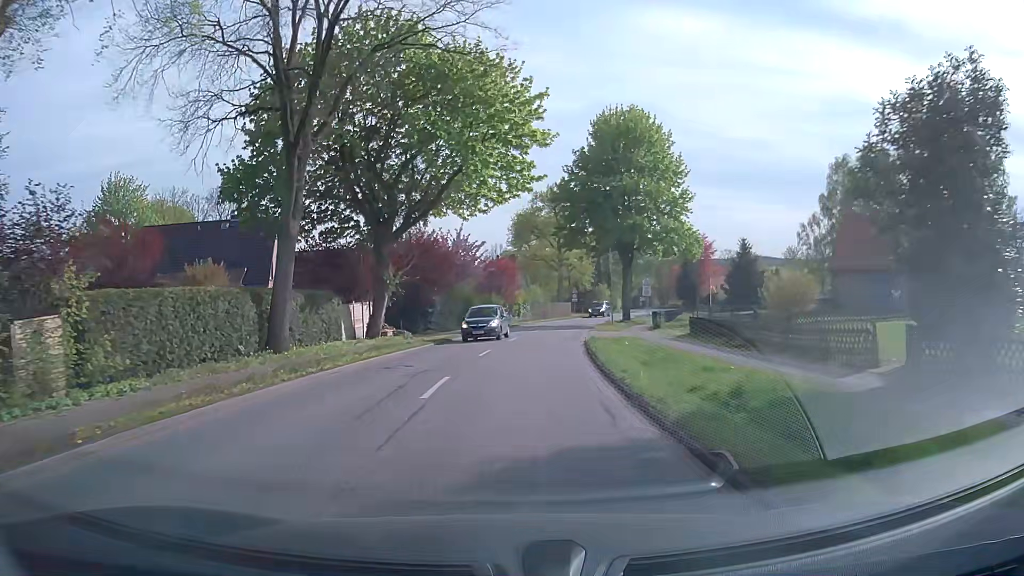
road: secondary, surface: asphalt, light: Day
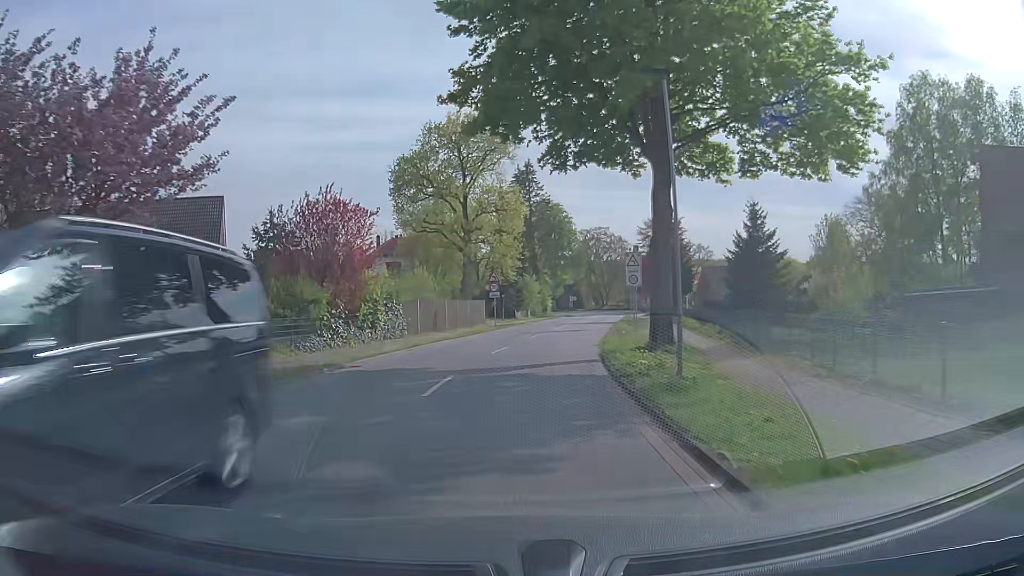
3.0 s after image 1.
(+2.6, +36.7) m; +8°
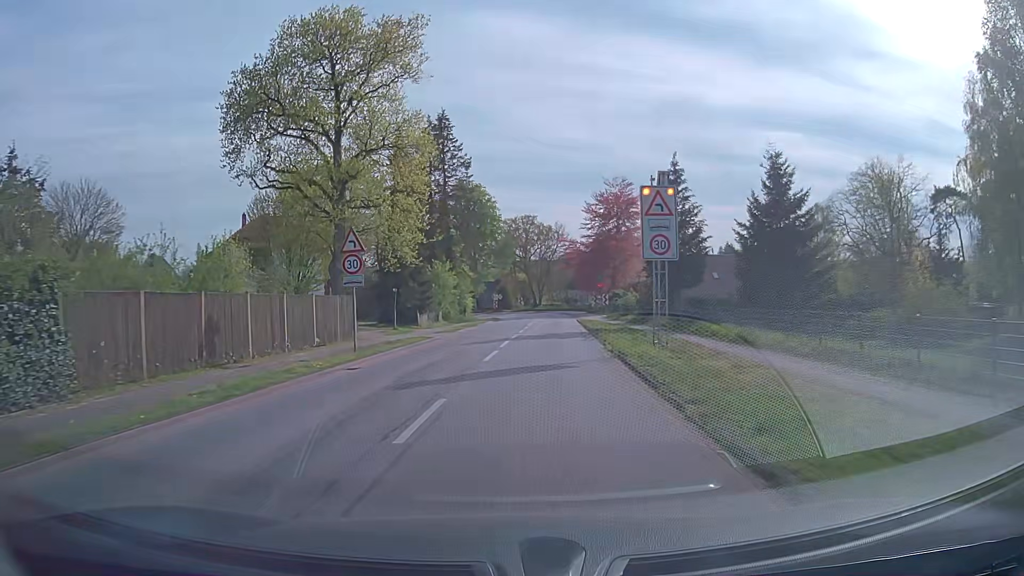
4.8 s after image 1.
(+1.2, +22.3) m; +7°
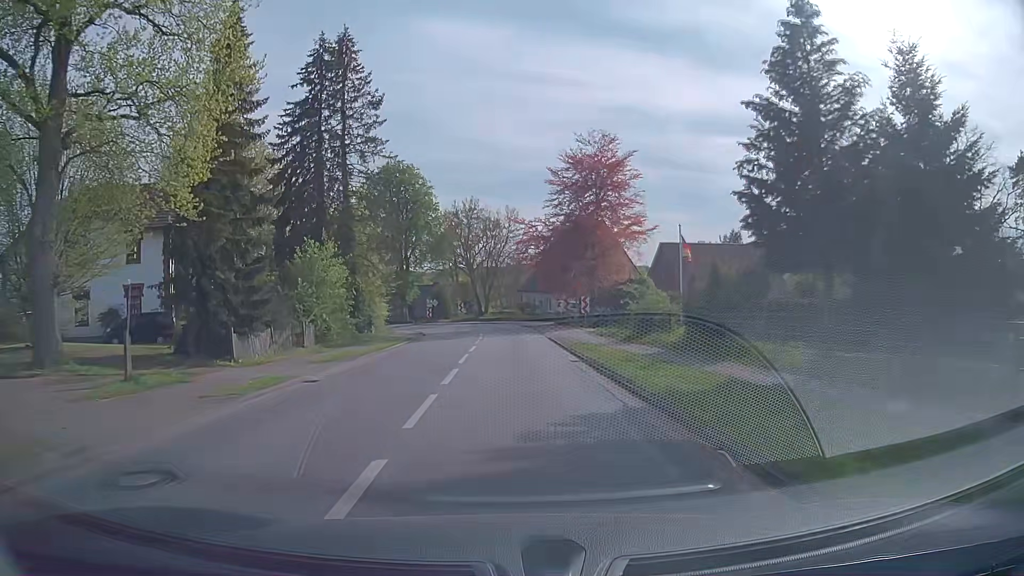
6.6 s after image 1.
(+1.1, +22.0) m; +5°
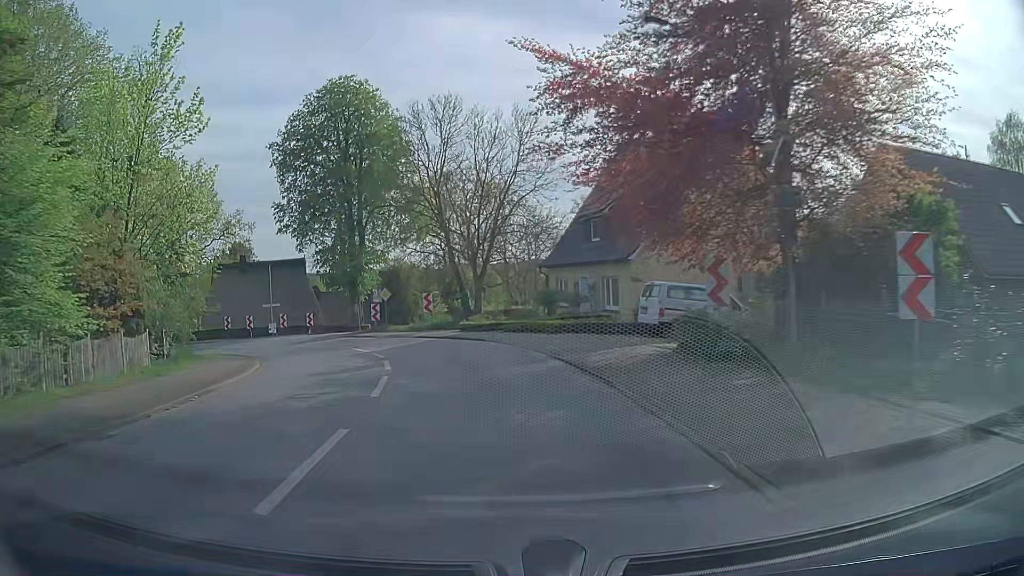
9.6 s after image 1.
(+0.6, +35.6) m; -1°
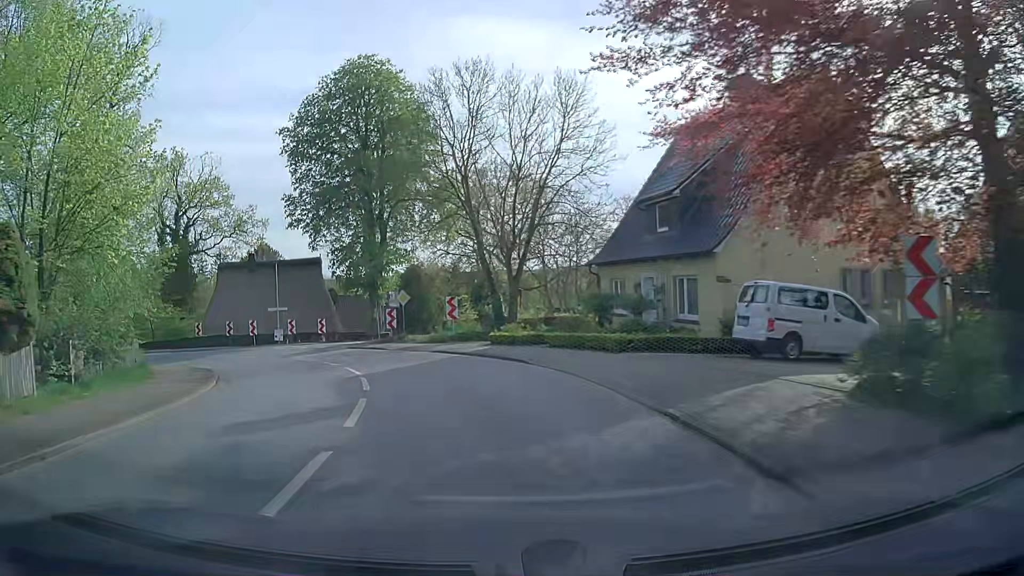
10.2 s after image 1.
(-0.2, +6.6) m; -3°
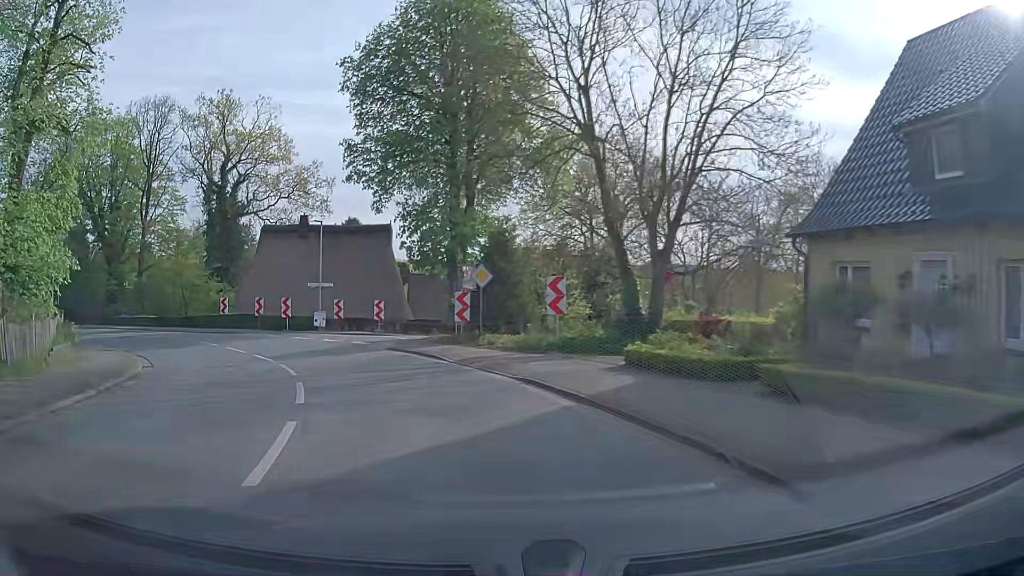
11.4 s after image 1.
(-0.8, +12.1) m; -8°
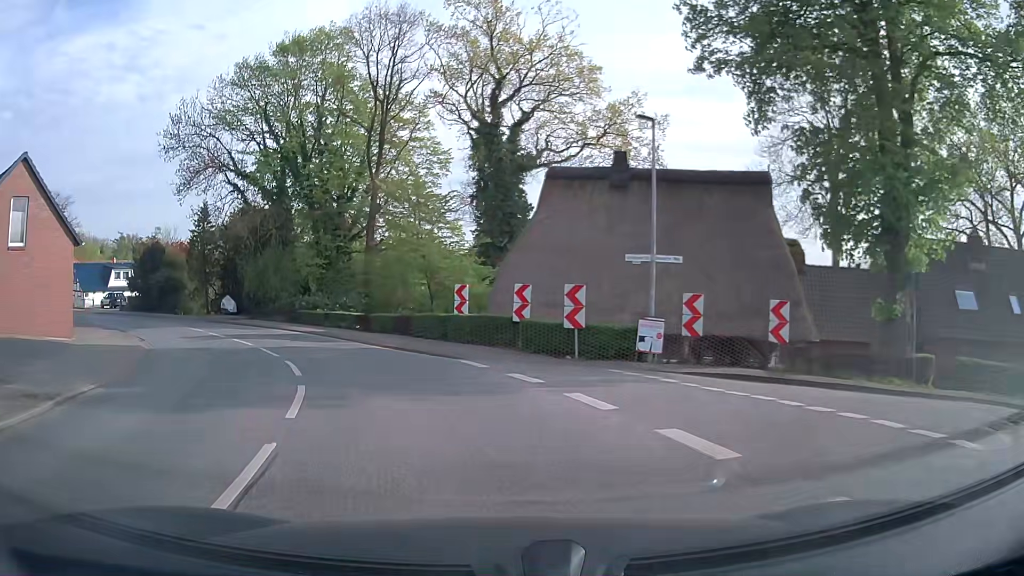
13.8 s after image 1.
(-4.5, +19.5) m; -26°
(-1, +10) (-5, +19) (-10, +27) (-17, +35) (-25, +41) (-33, +47) (-42, +52) (-50, +57) (-59, +62) (-68, +66) m
